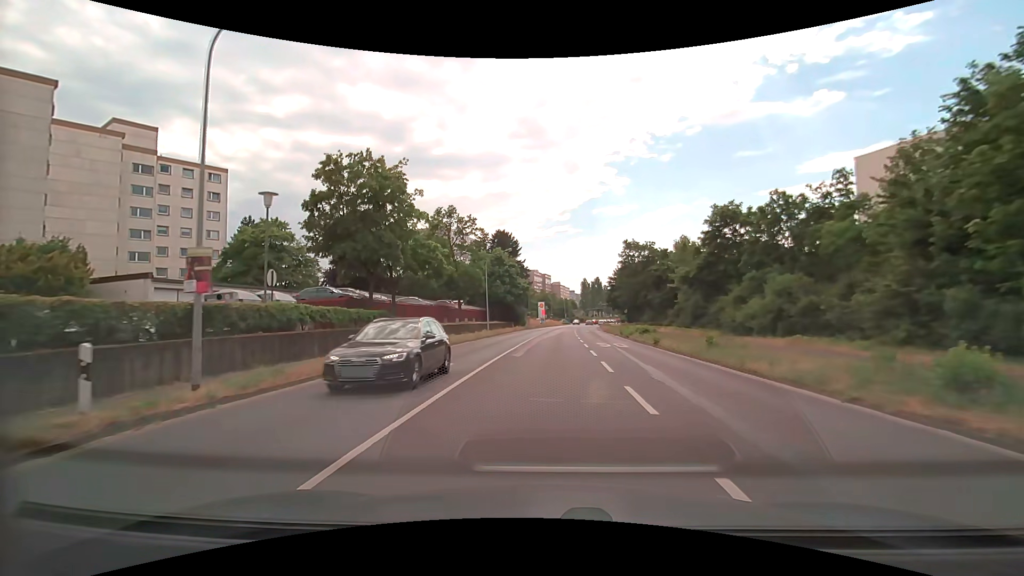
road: secondary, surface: asphalt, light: Day
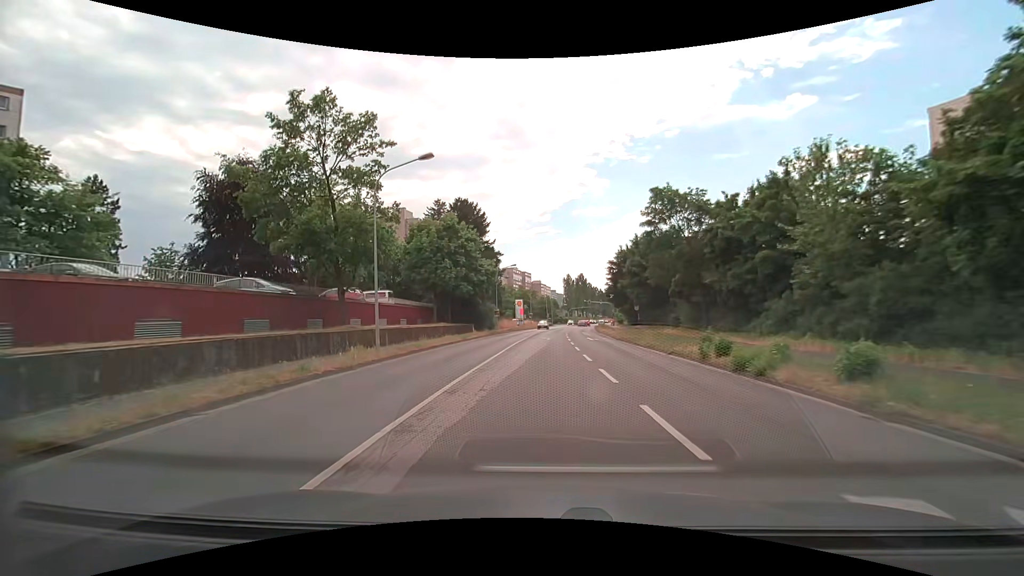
(+0.5, +26.4) m; +2°
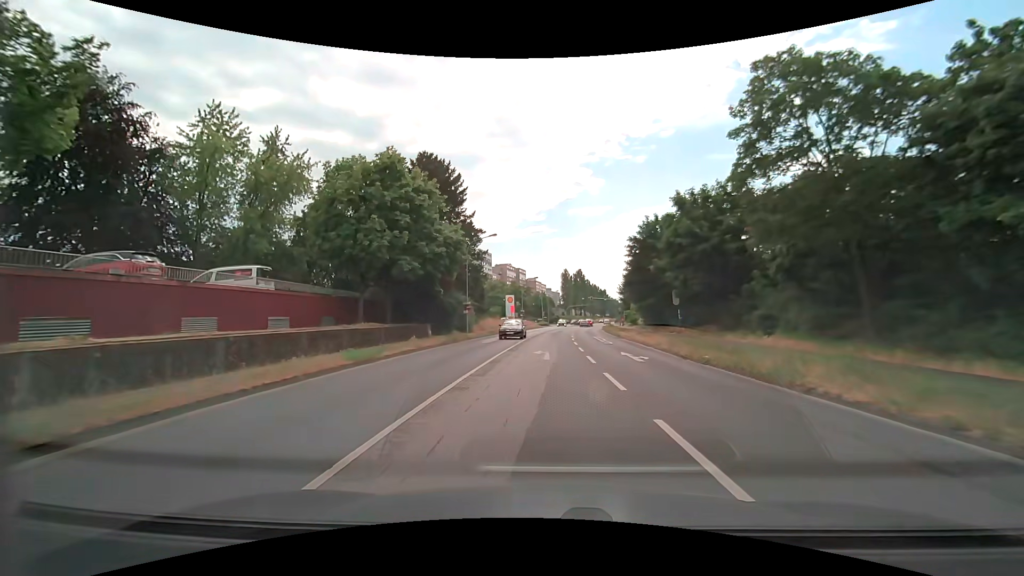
(+0.1, +19.4) m; +1°
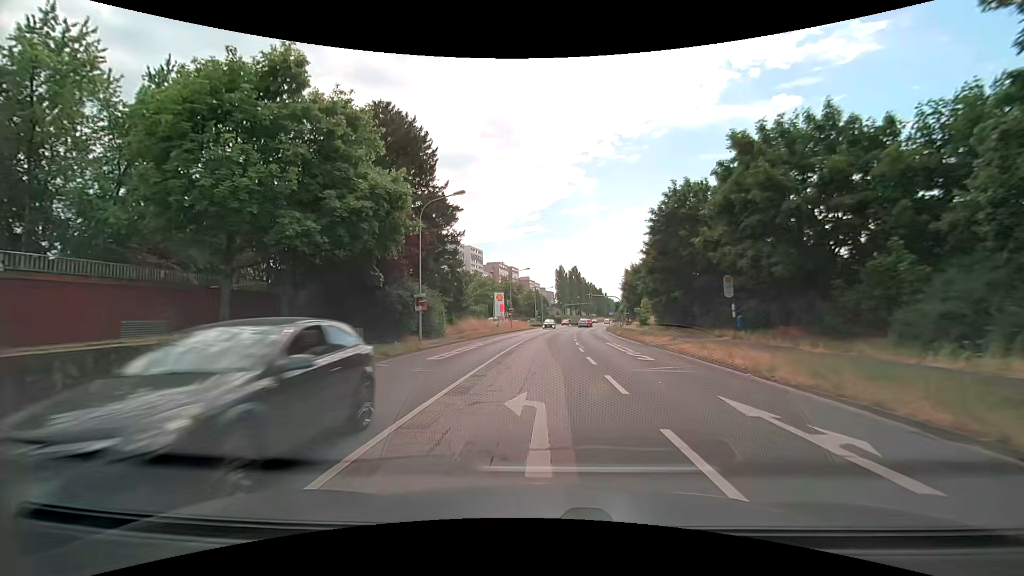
(0.0, +12.6) m; 0°
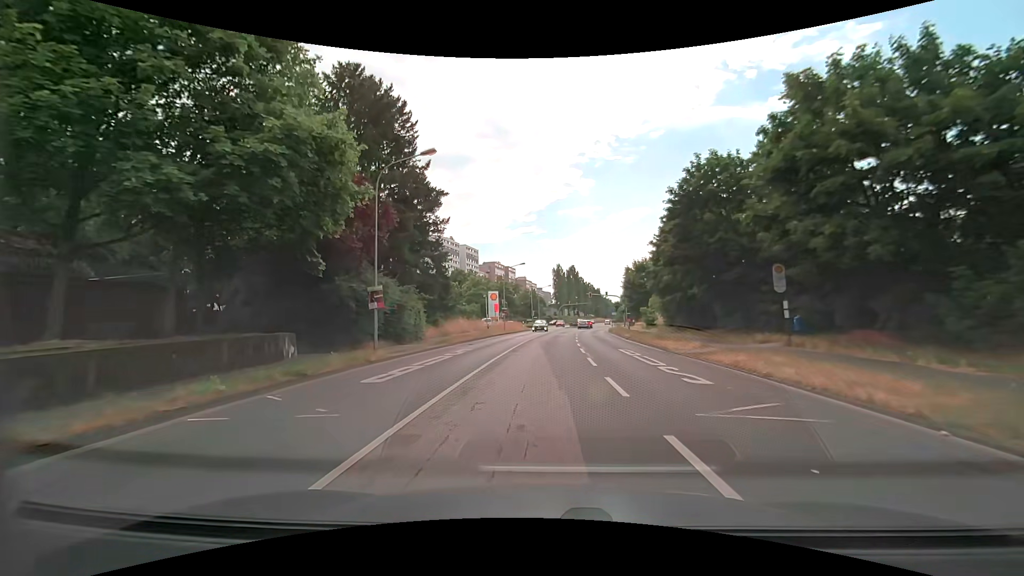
(0.0, +6.2) m; 0°
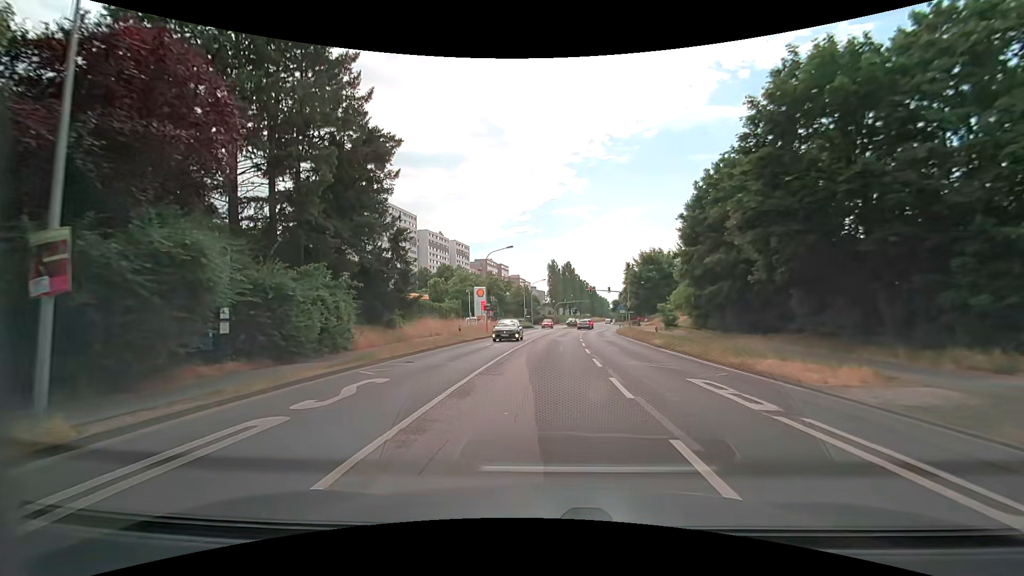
(+0.1, +12.3) m; +1°
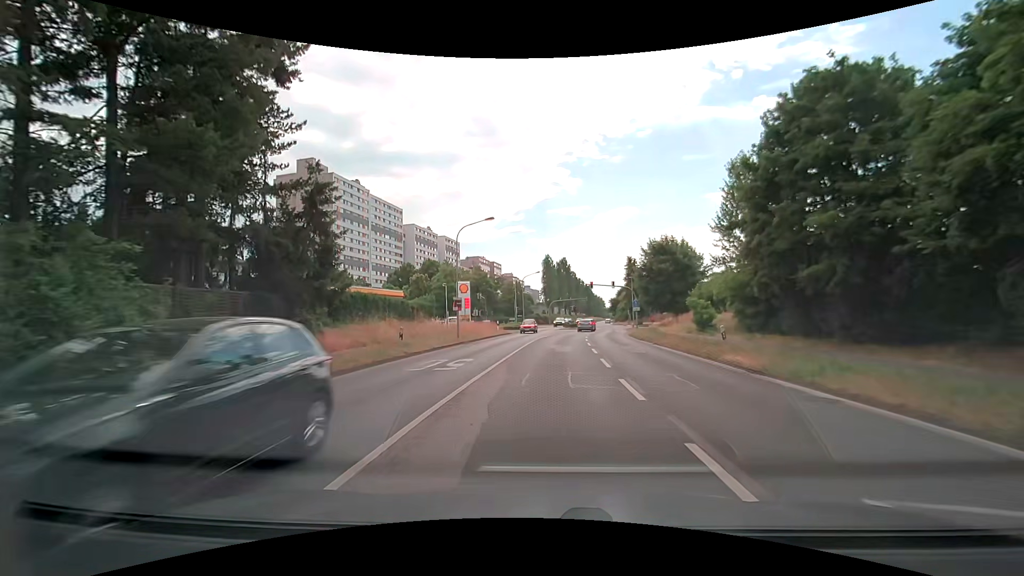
(0.0, +12.1) m; +1°
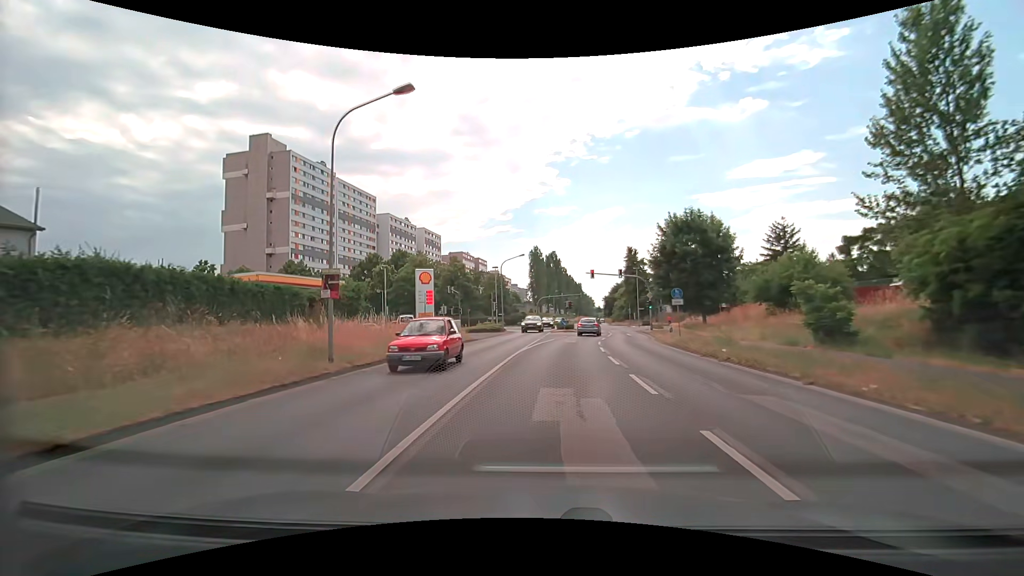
(+0.1, +17.5) m; +1°
(0, +10) (+1, +20) (+2, +30) (+3, +40) (+5, +50) (+6, +60) (+5, +70) (+1, +79) (-6, +85) (-16, +86) m
